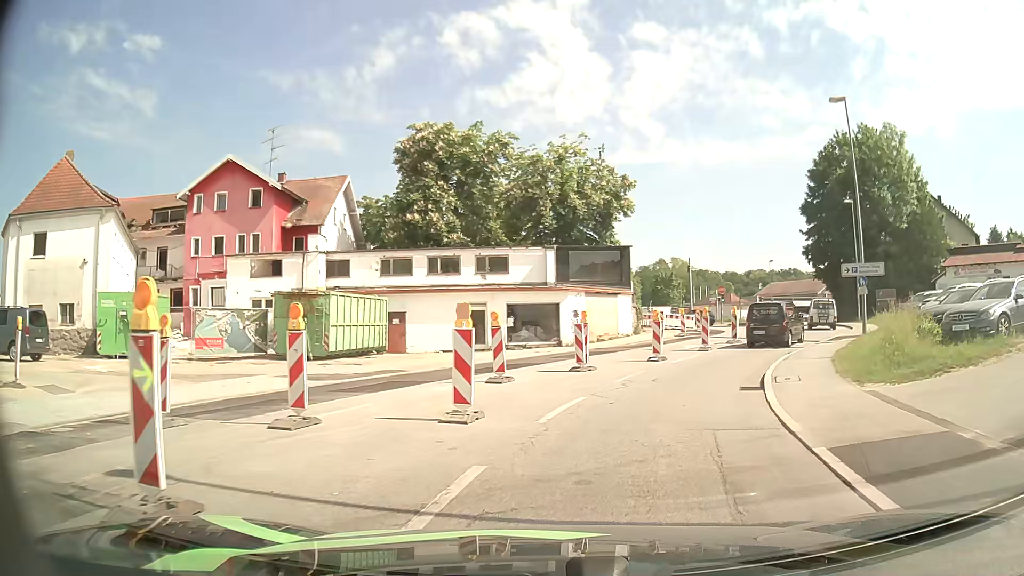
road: tertiary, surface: asphalt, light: Day
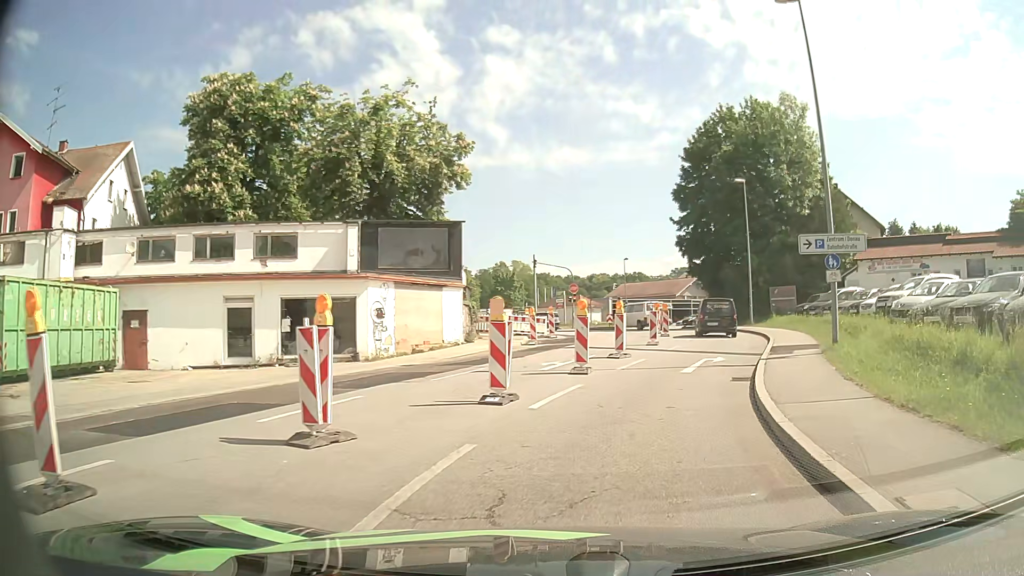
(+1.3, +10.8) m; +15°
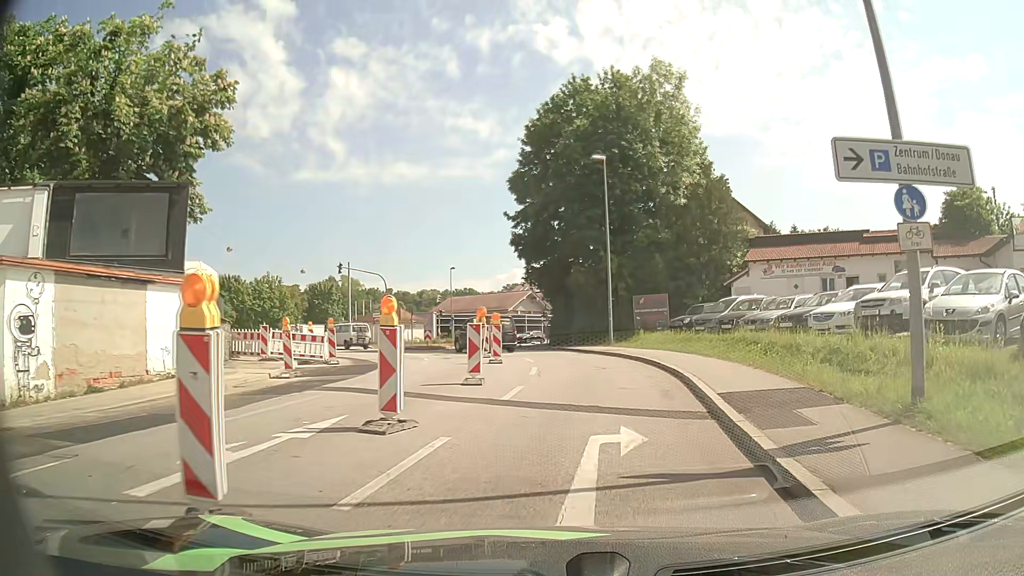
(+1.3, +11.1) m; +13°
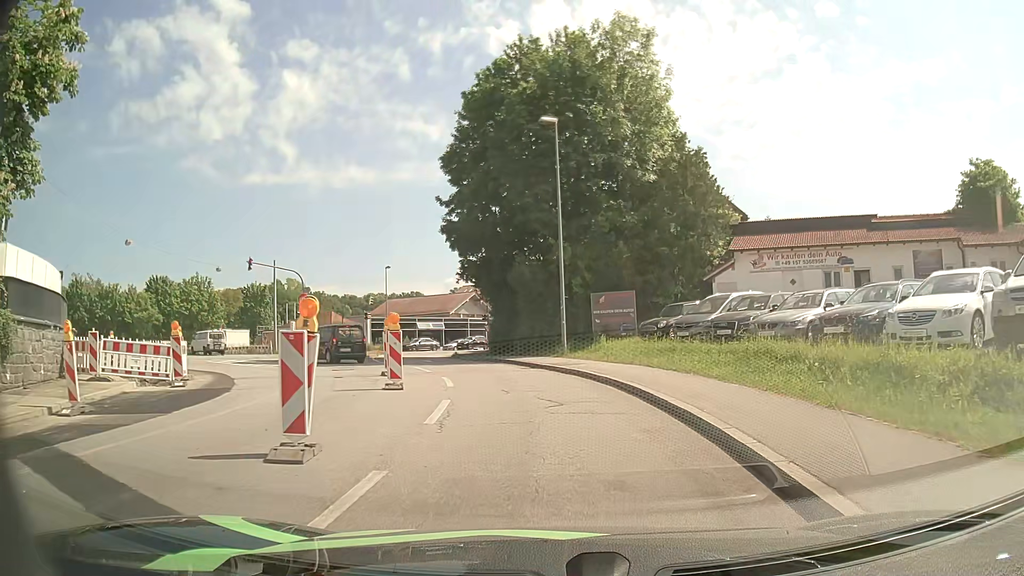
(+0.4, +7.6) m; +6°
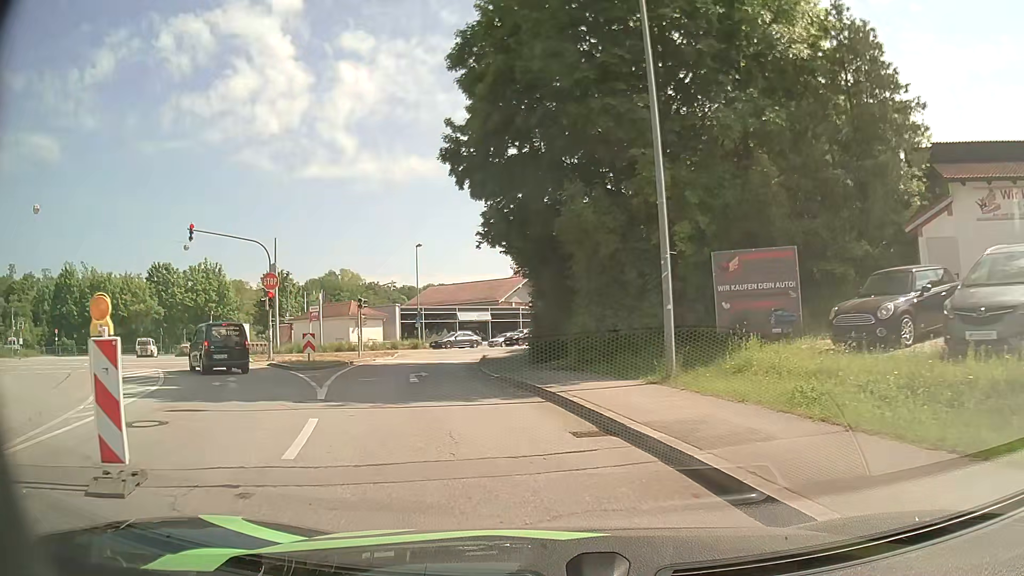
(-0.3, +14.7) m; -5°
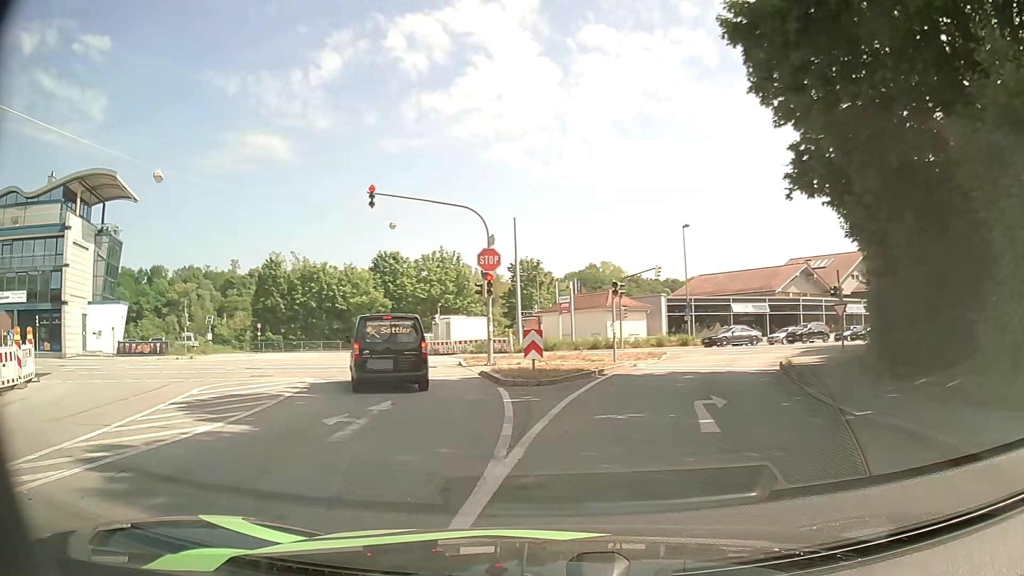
(-1.5, +8.6) m; -22°
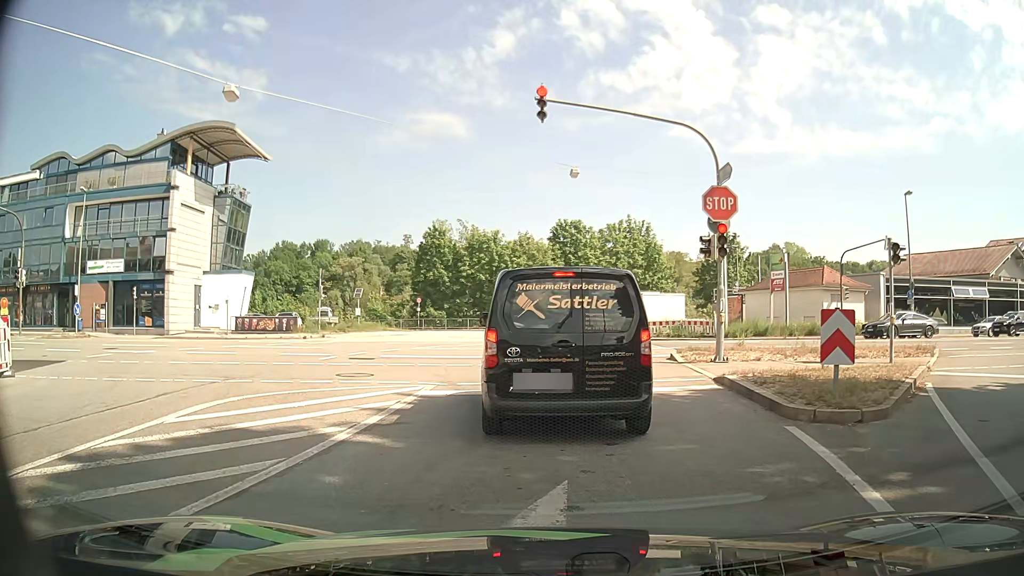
(-1.5, +8.1) m; -16°
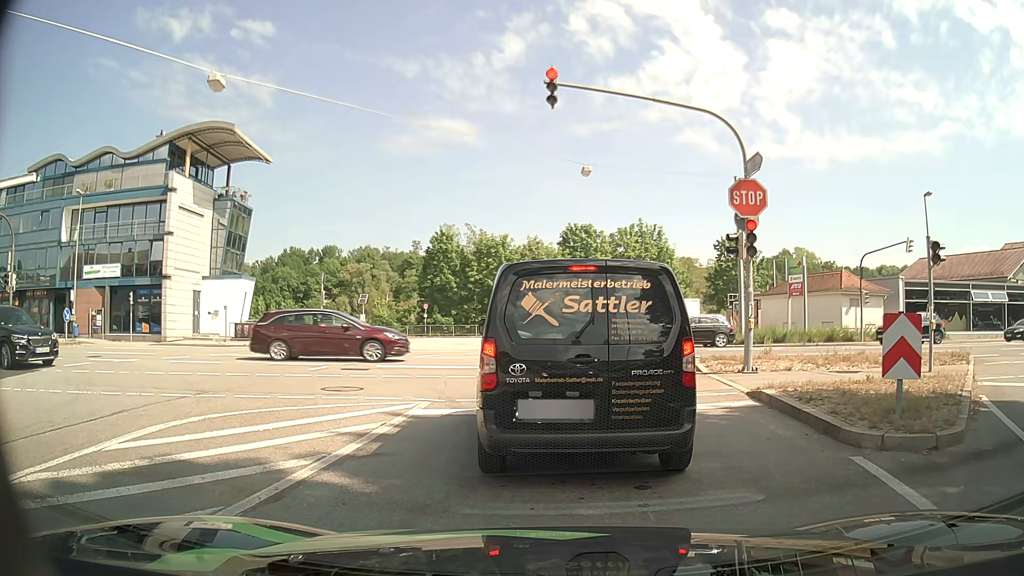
(0.0, +1.5) m; -1°
(0, +10) (-2, +20) (-7, +29) (-16, +33) (-26, +33) (-35, +31) (-45, +30) (-55, +29) (-65, +28) (-75, +27) m
